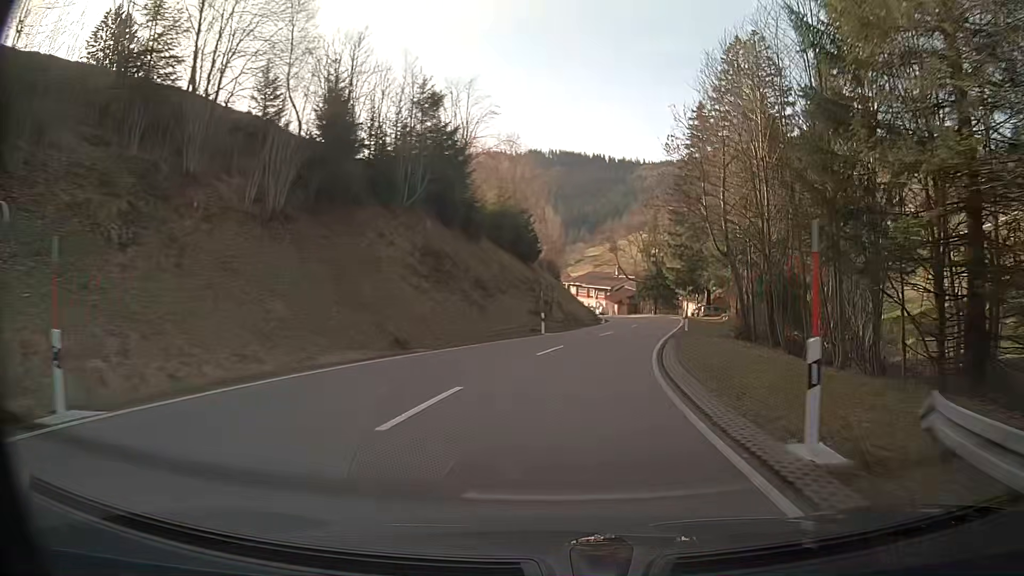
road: secondary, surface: asphalt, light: Day
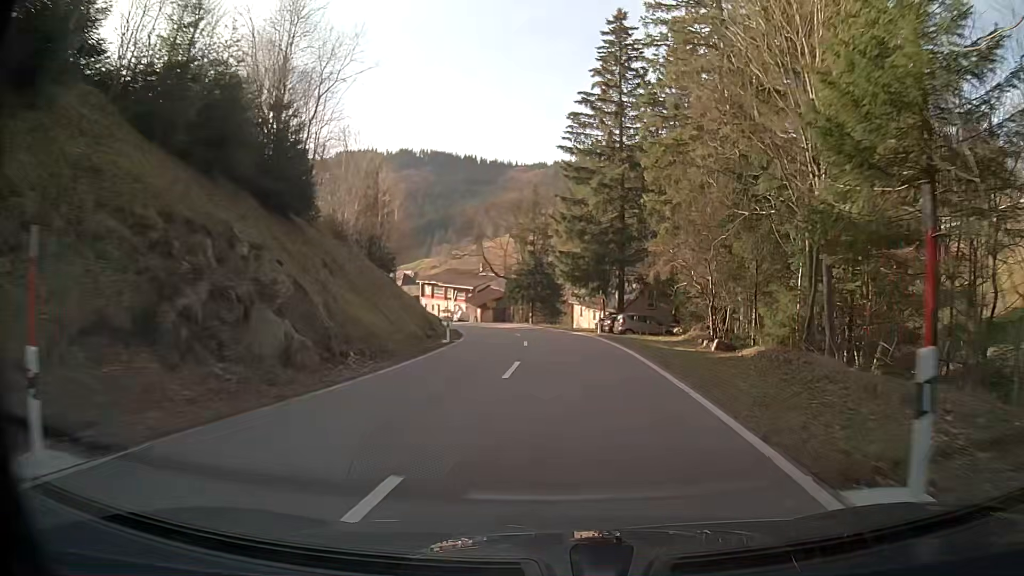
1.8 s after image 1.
(+4.1, +28.6) m; +13°
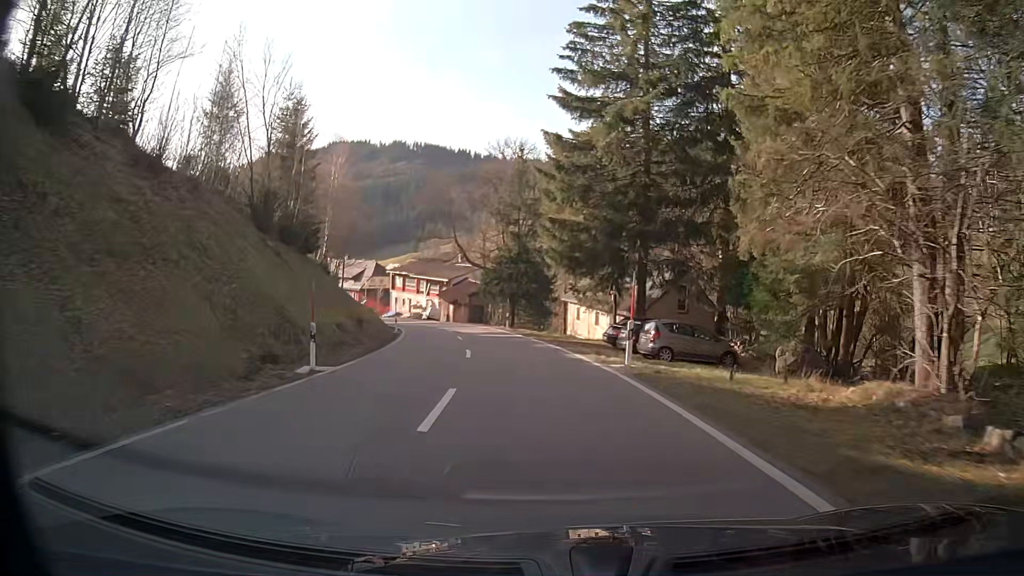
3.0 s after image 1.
(+0.2, +17.5) m; 0°
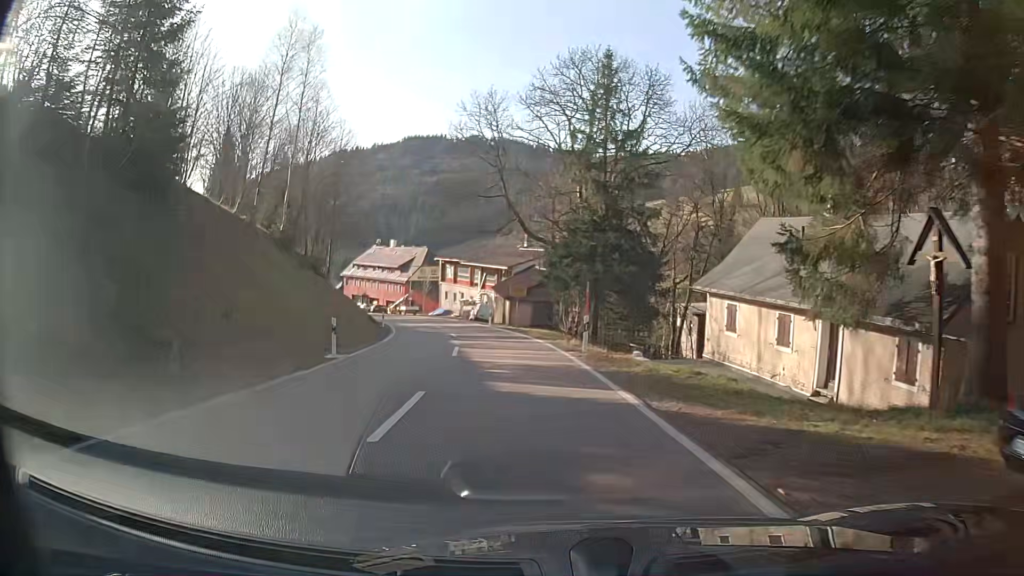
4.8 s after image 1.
(-1.2, +24.4) m; -6°
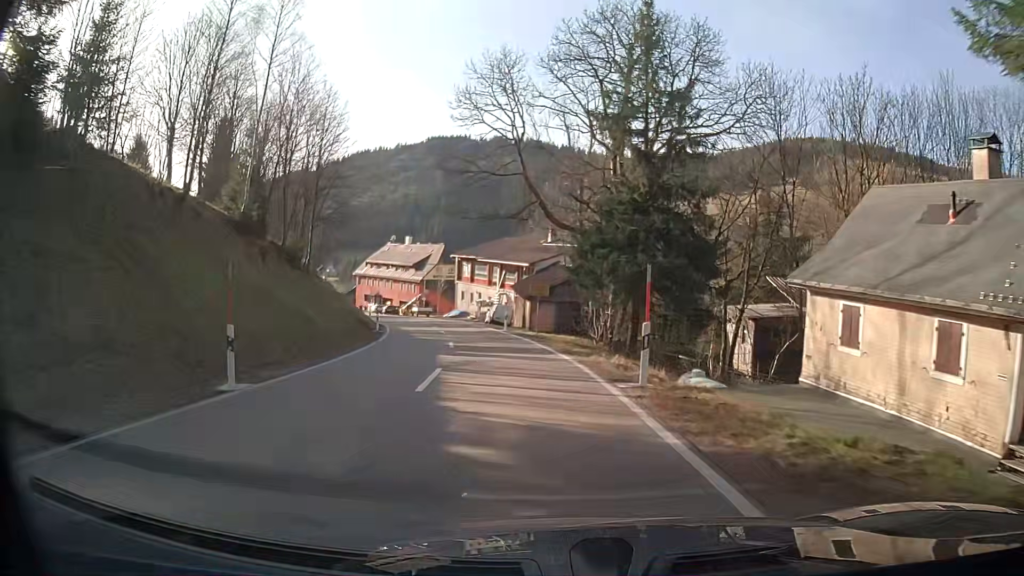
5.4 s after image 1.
(-0.2, +7.9) m; -2°
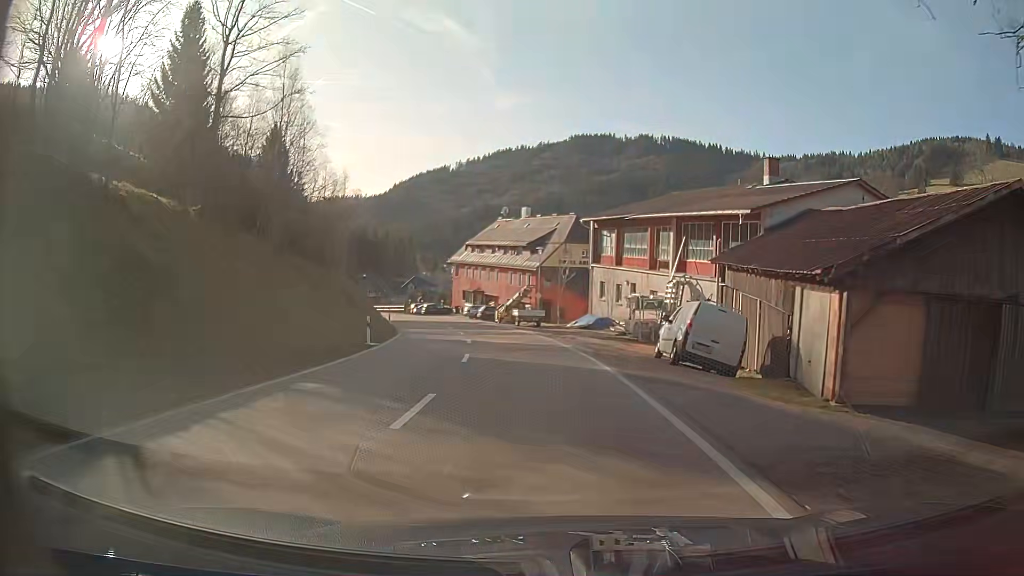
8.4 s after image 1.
(-4.3, +37.2) m; -12°
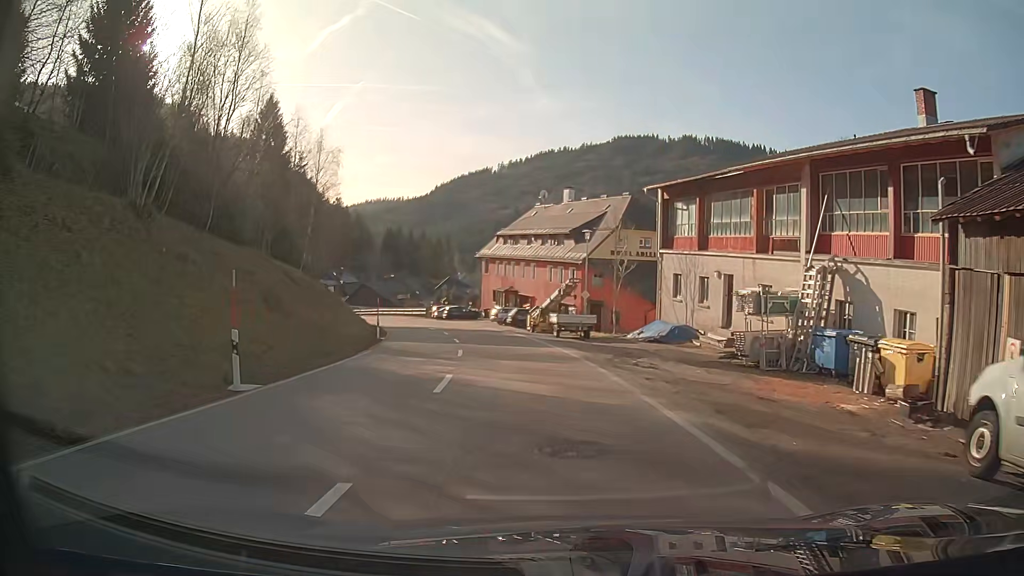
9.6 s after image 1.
(-0.6, +14.3) m; -4°
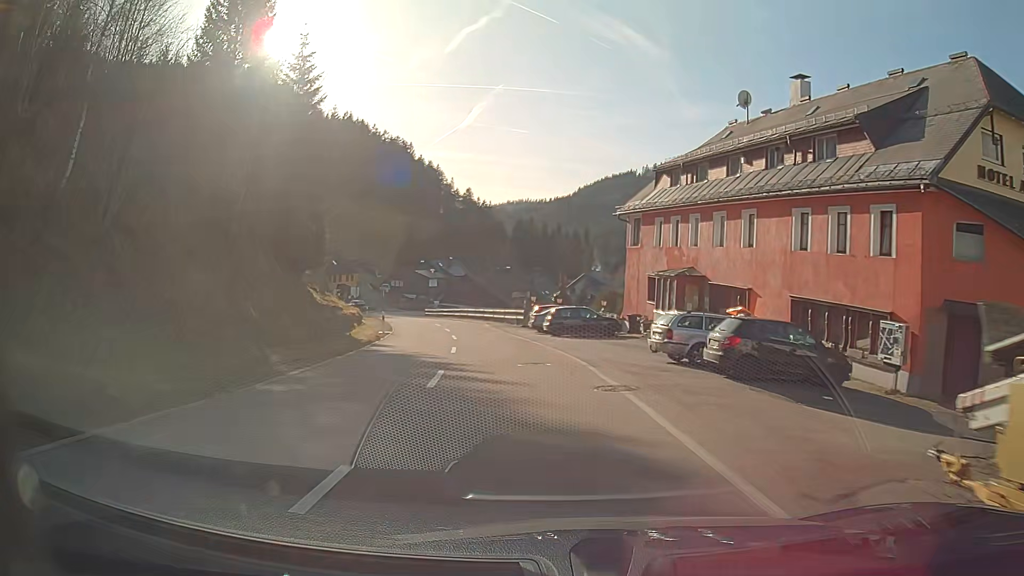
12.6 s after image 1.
(-3.4, +35.4) m; -12°
(0, +10) (-1, +20) (-3, +30) (-4, +40) (-7, +49) (-10, +59) (-13, +68) (-16, +78) (-19, +87) (-20, +97) m
